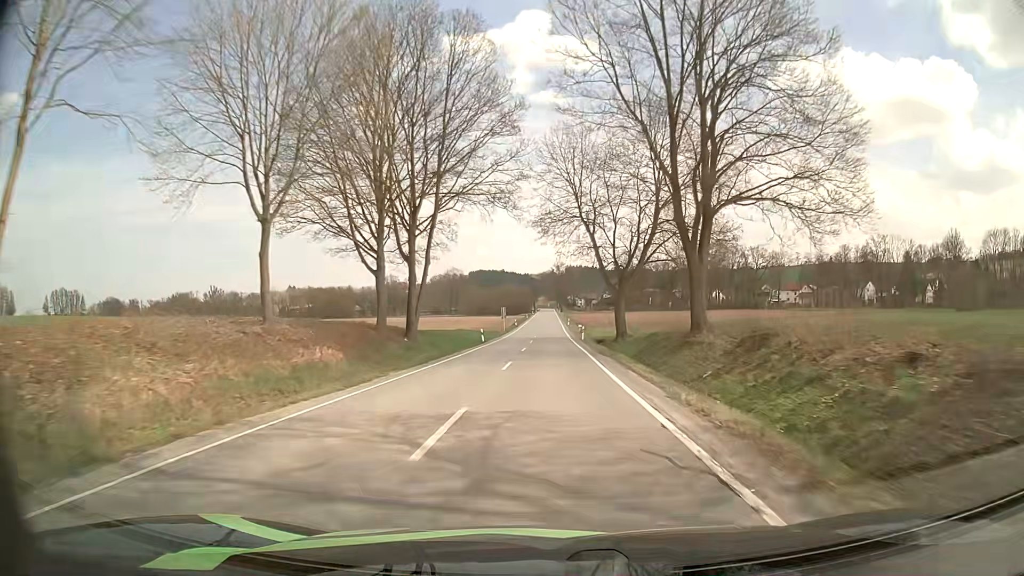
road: secondary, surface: asphalt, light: Day
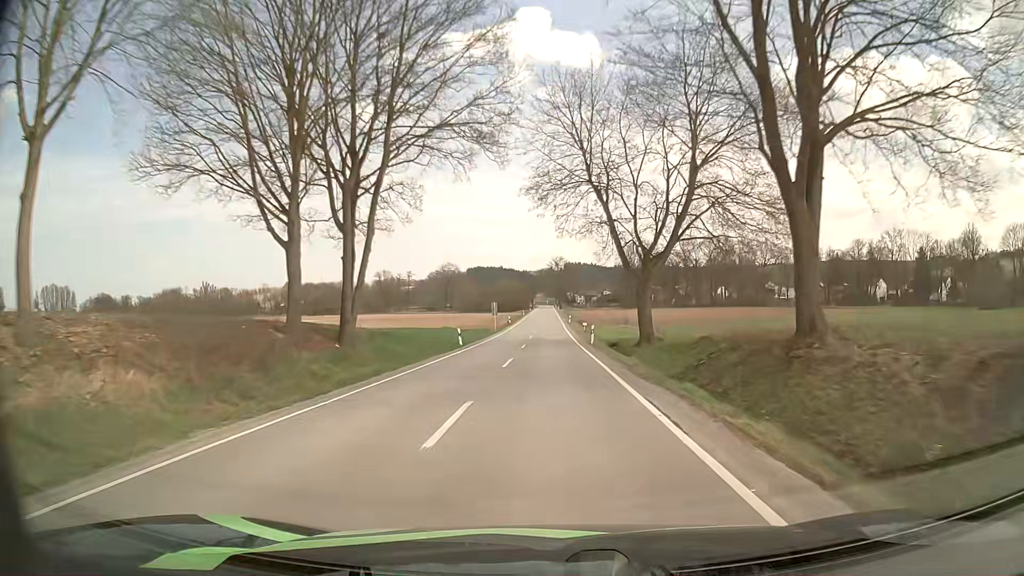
(+0.1, +11.6) m; 0°
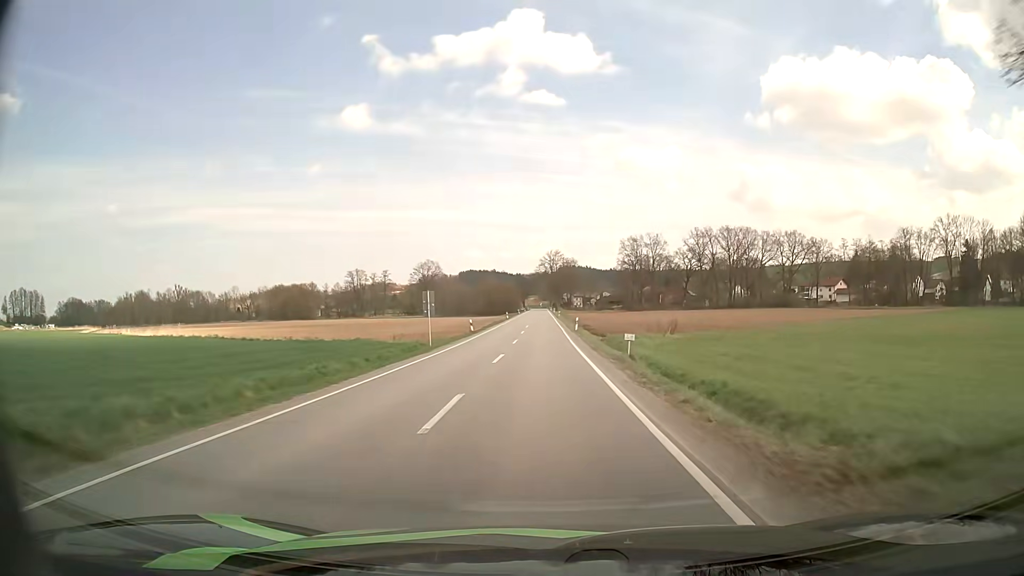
(+0.5, +35.4) m; +1°
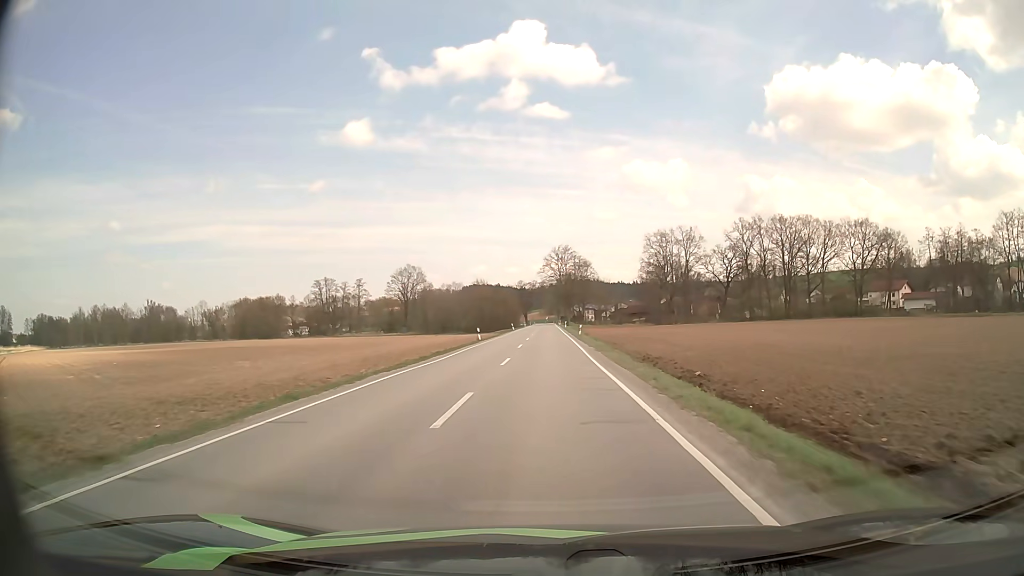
(-0.3, +47.5) m; -1°
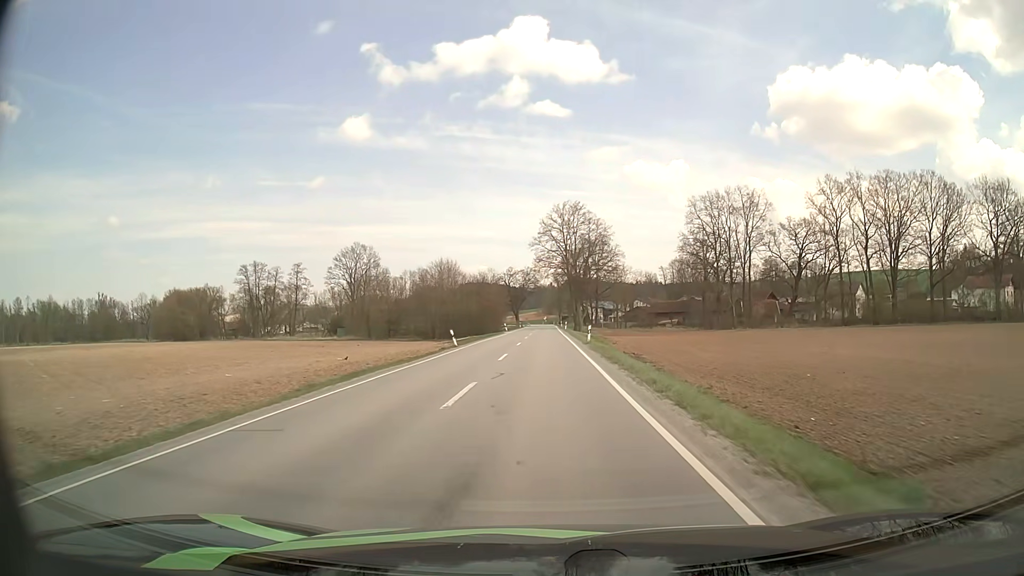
(+0.3, +58.5) m; 0°
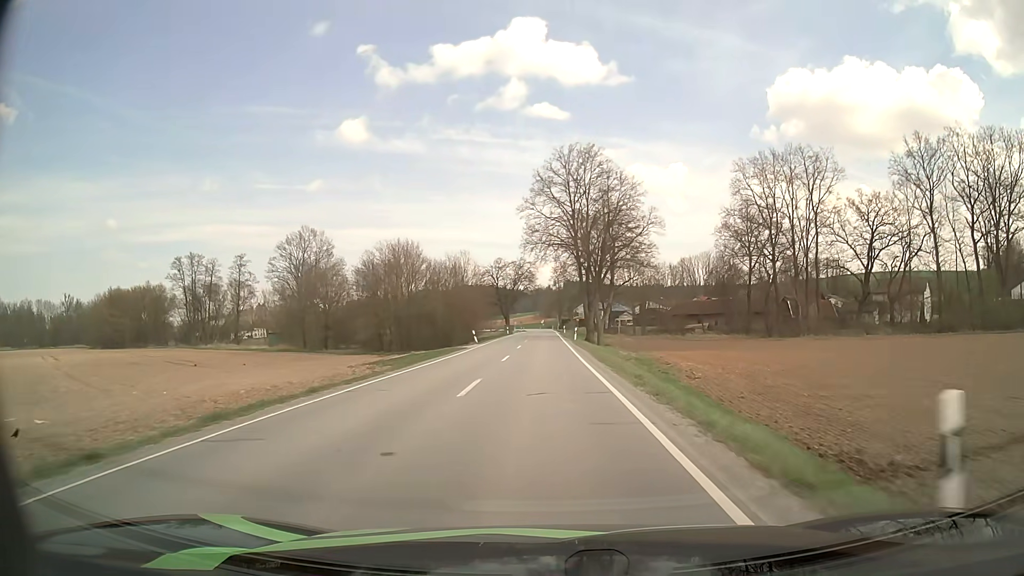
(0.0, +33.9) m; 0°
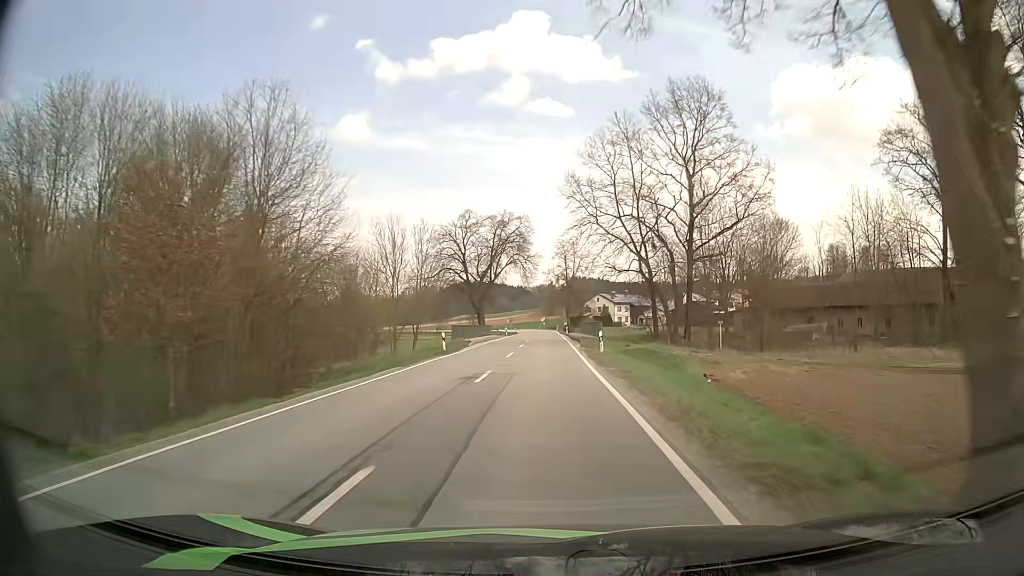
(-0.2, +57.6) m; 0°
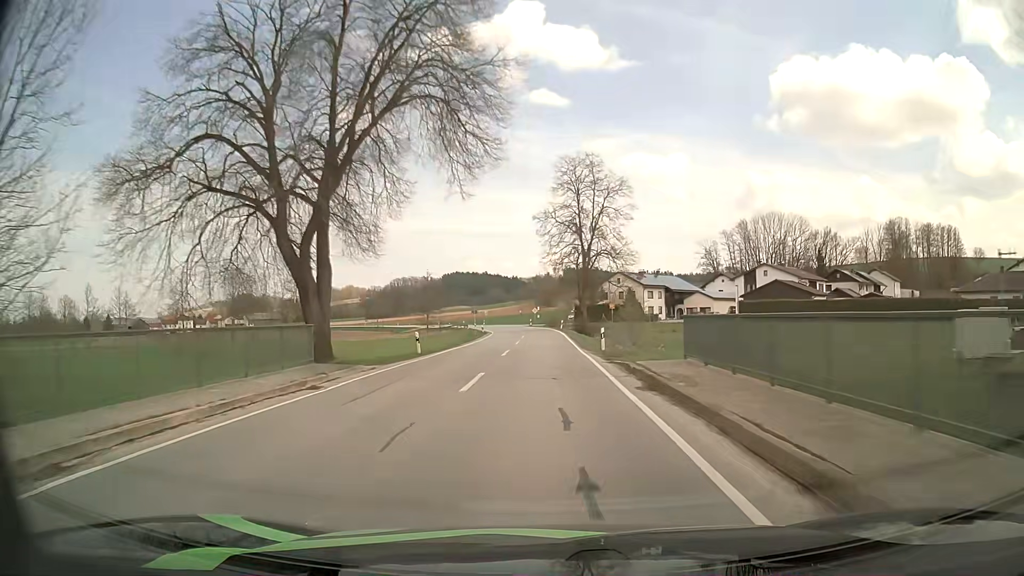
(-0.2, +58.2) m; 0°
(0, +10) (0, +20) (0, +30) (0, +40) (-1, +50) (-1, +60) (-1, +70) (-2, +80) (-4, +90) (-6, +100) m
